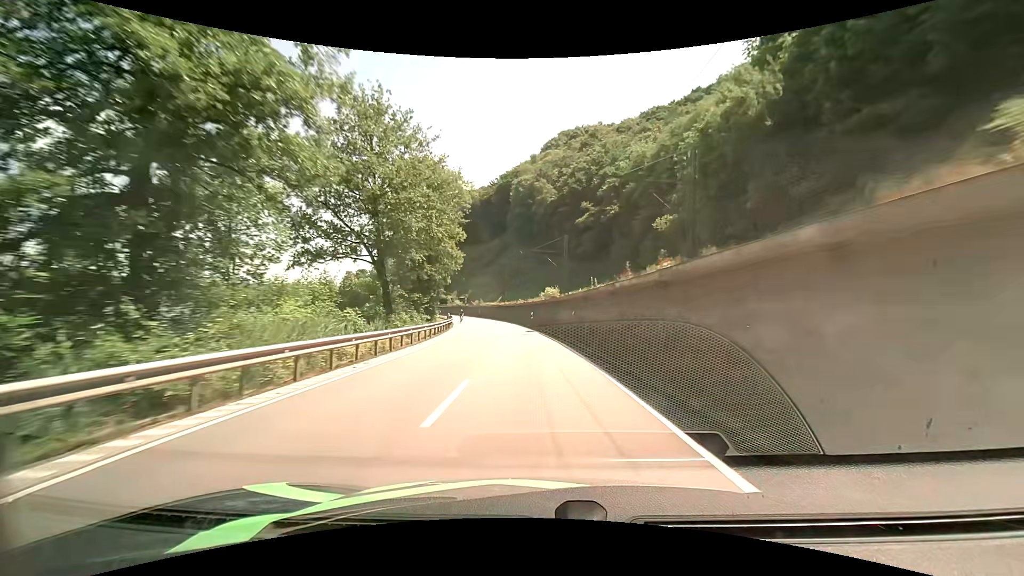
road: primary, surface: asphalt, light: Day
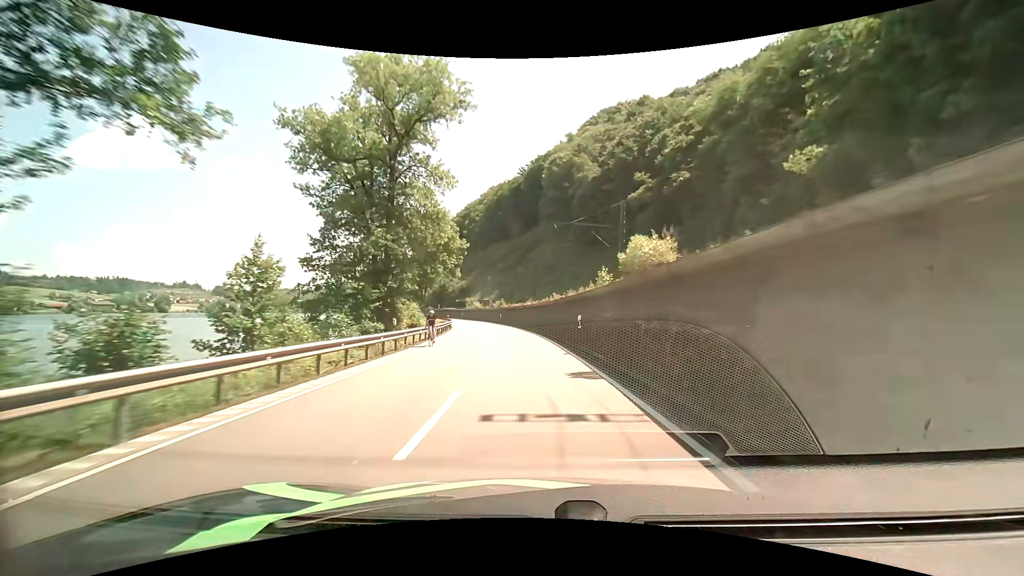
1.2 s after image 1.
(-0.7, +25.1) m; -4°
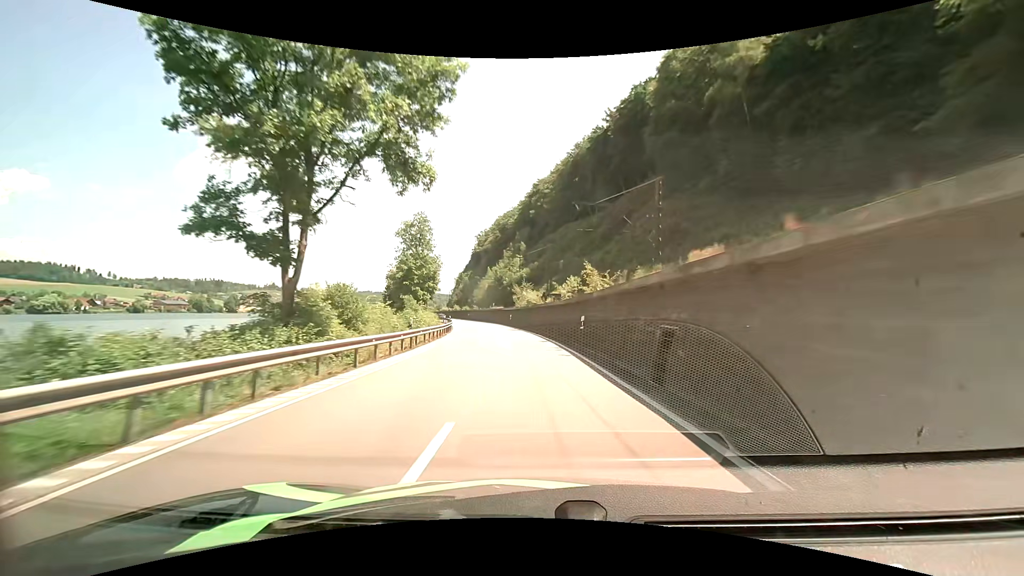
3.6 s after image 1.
(-4.0, +50.4) m; -9°
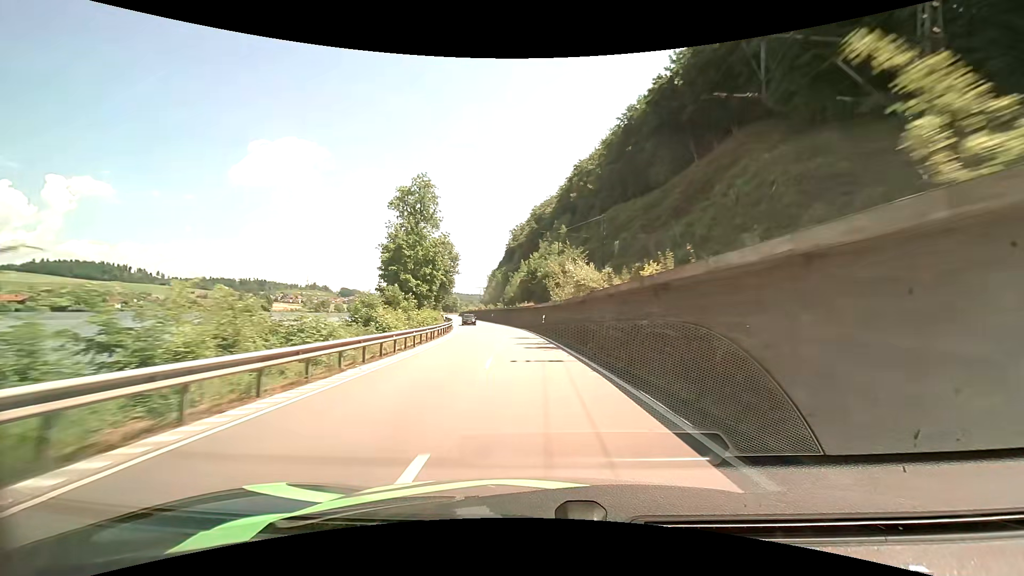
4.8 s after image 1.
(-0.9, +25.4) m; -4°
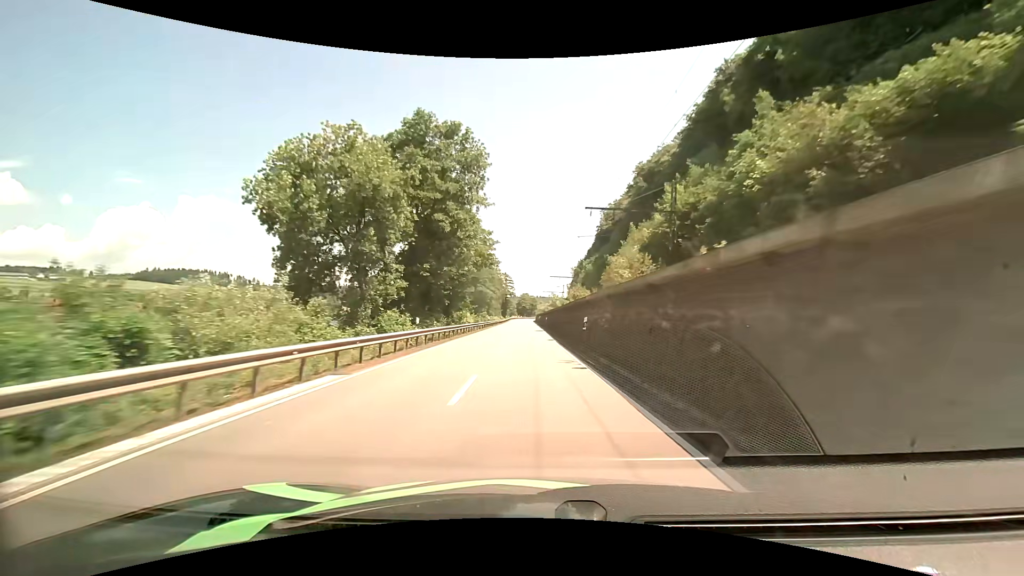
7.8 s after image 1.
(-6.2, +64.6) m; -10°
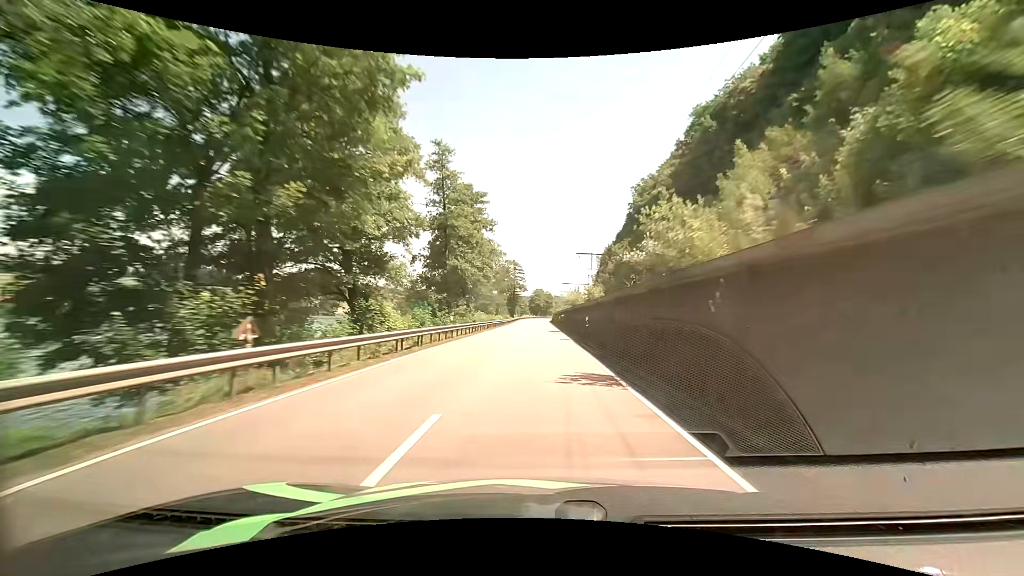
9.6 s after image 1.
(-1.0, +40.9) m; -2°
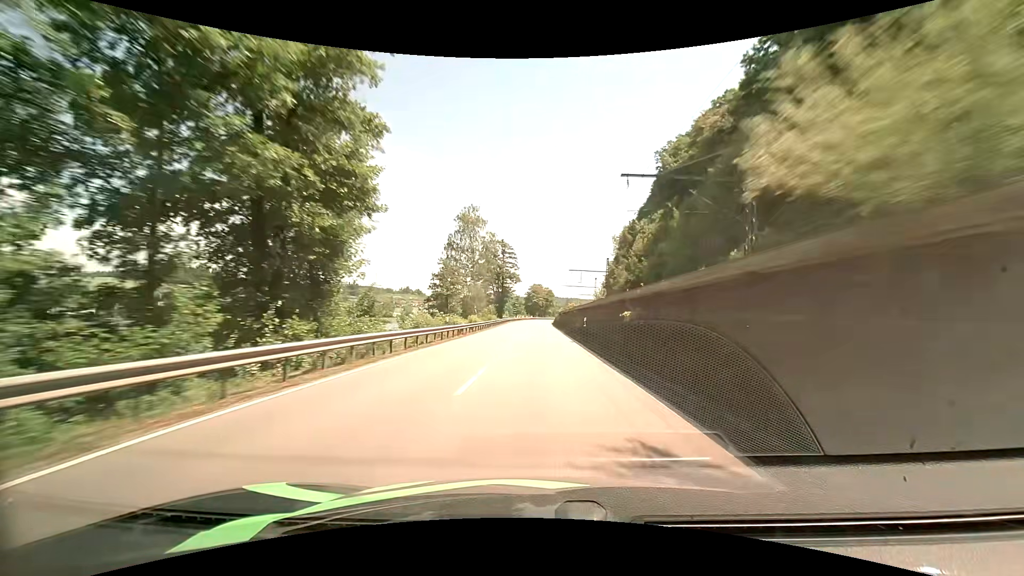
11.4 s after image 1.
(-0.2, +42.1) m; 0°
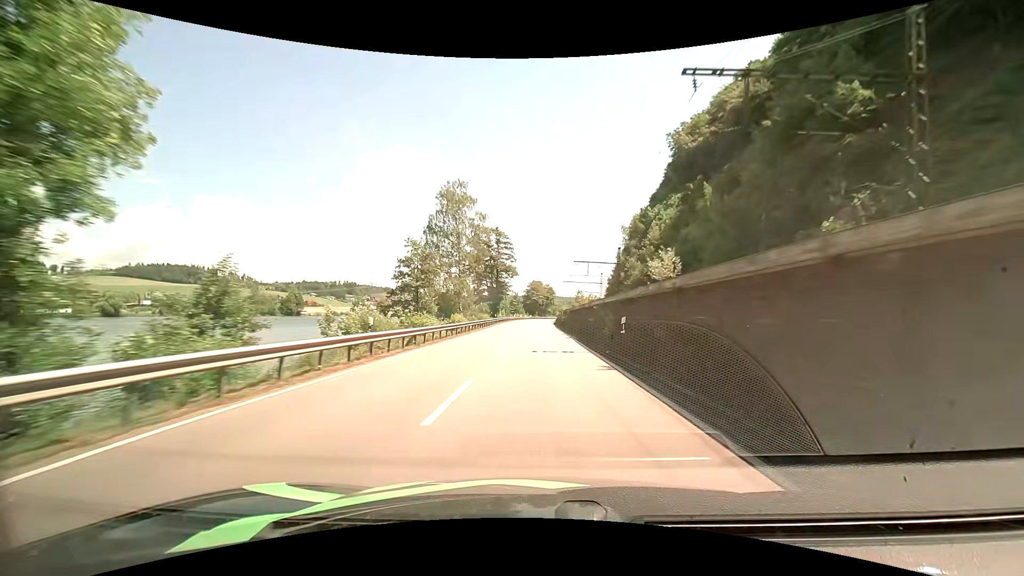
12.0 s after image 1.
(0.0, +14.2) m; 0°
(0, +10) (0, +20) (0, +30) (0, +40) (0, +50) (0, +60) (0, +70) (0, +80) (0, +90) (0, +100) m
